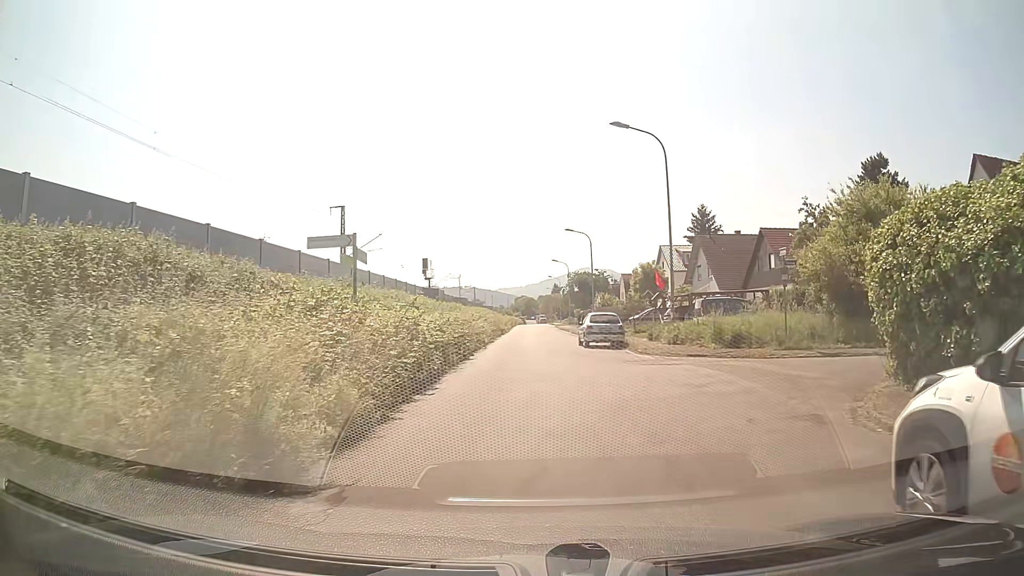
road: residential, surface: asphalt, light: Day
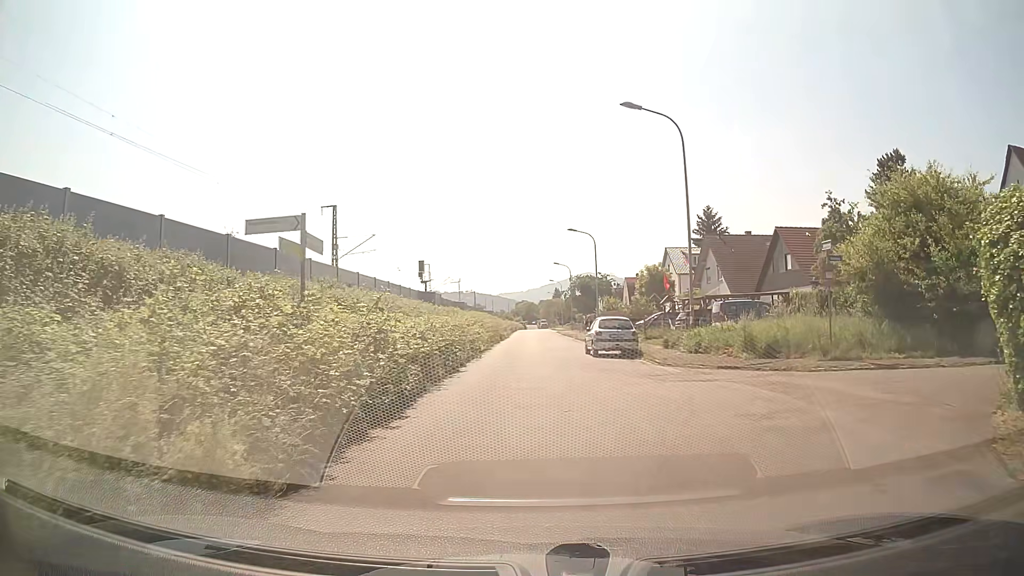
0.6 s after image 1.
(0.0, +3.3) m; -1°
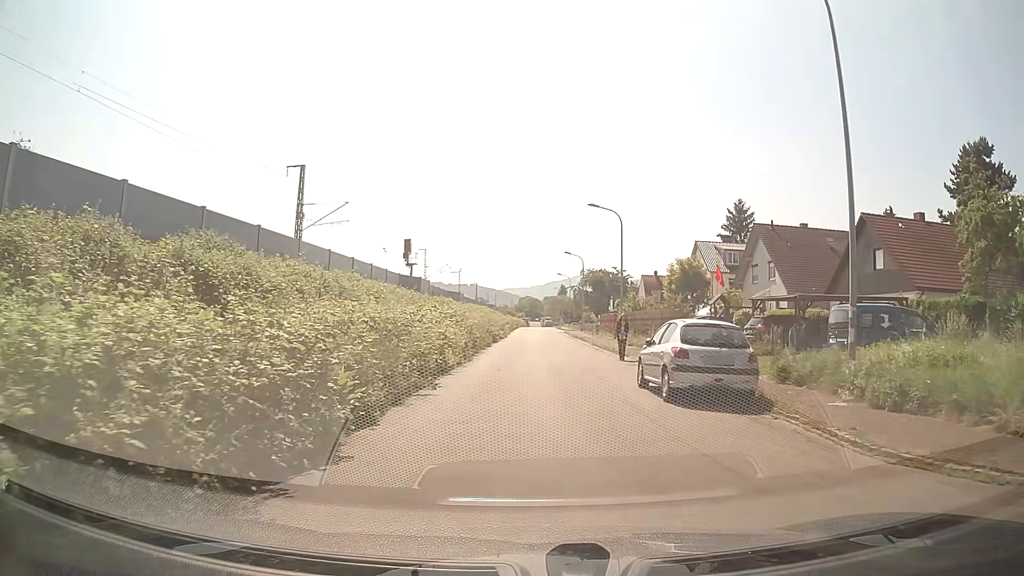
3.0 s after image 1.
(-0.1, +12.6) m; +1°
